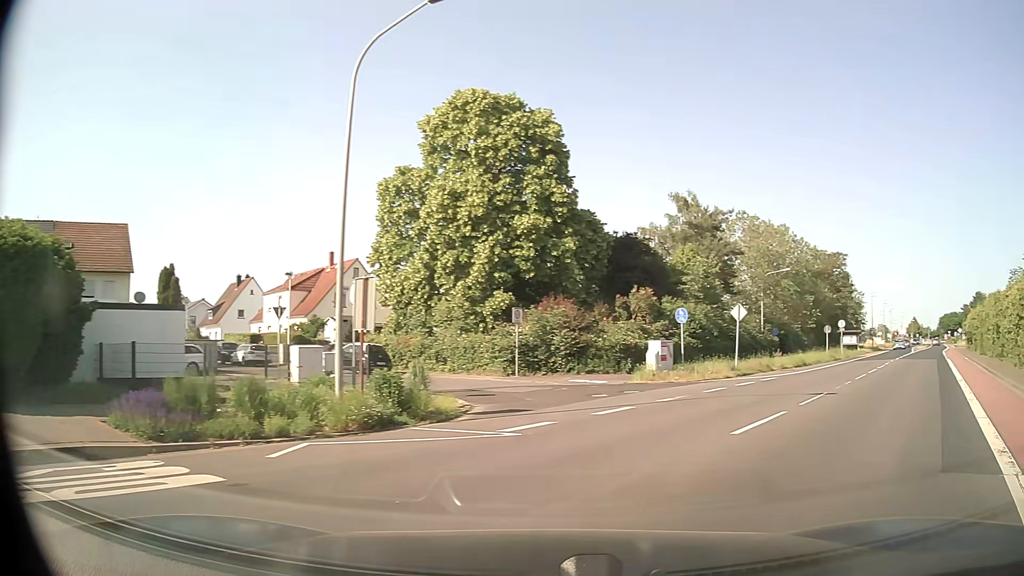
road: tertiary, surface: asphalt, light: Day
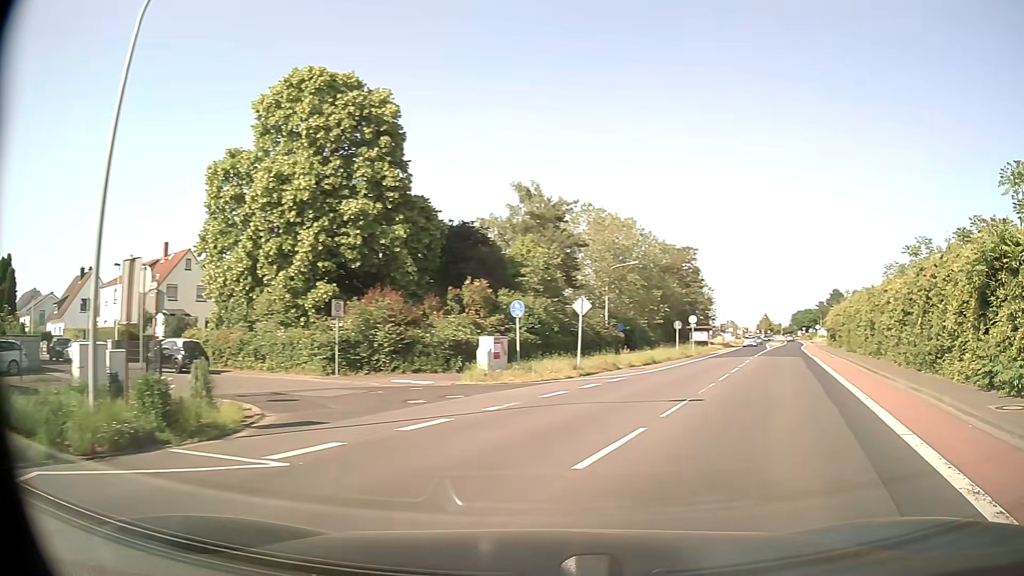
(+0.3, +2.8) m; +13°
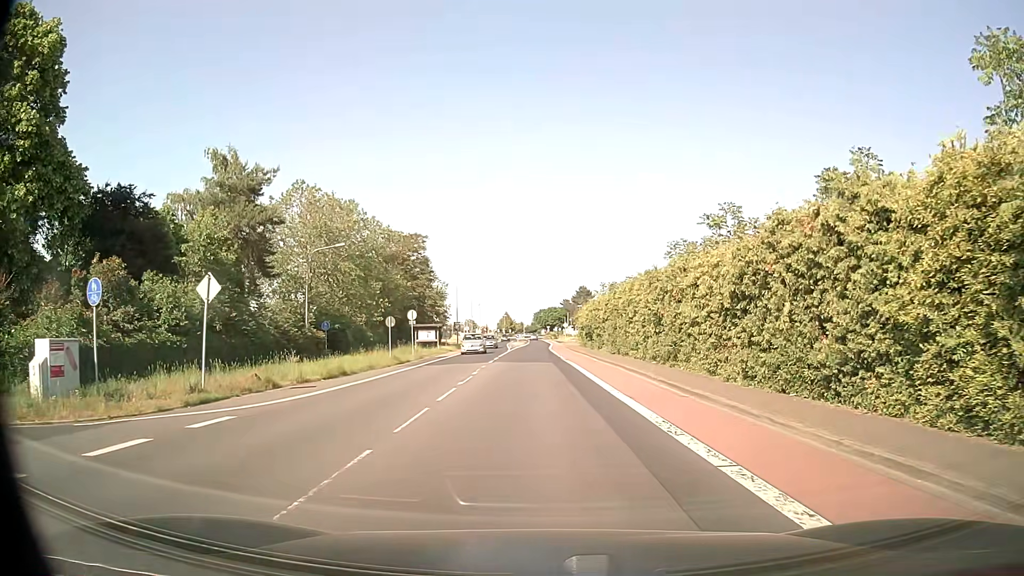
(+3.2, +10.7) m; +23°
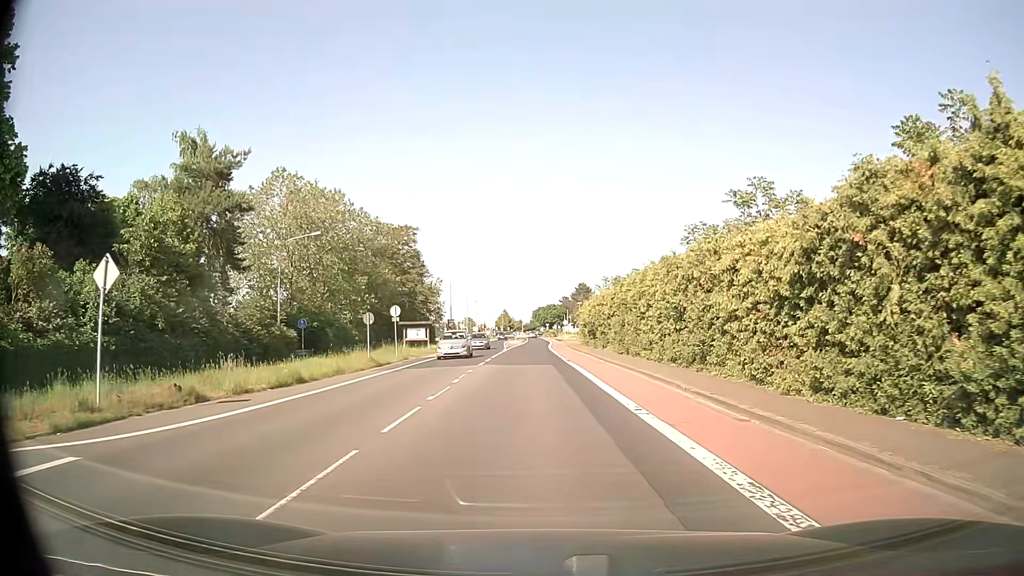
(0.0, +4.7) m; 0°
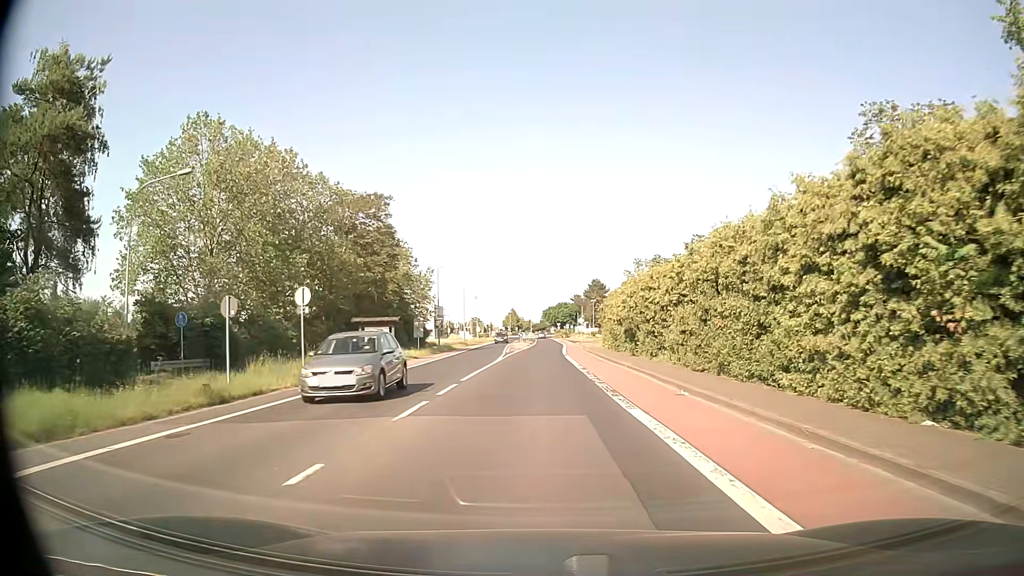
(-0.1, +17.2) m; -1°
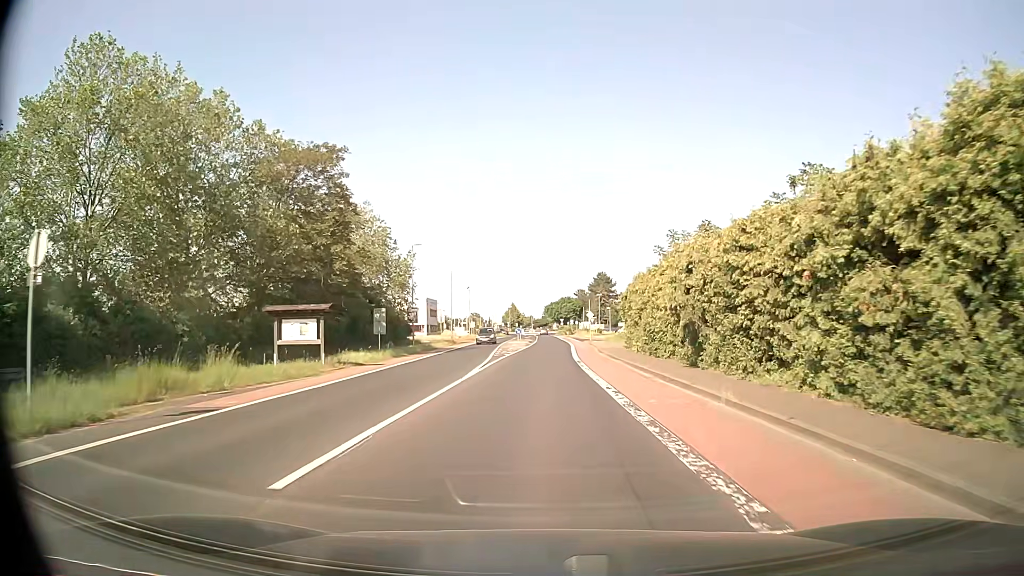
(0.0, +13.8) m; 0°
